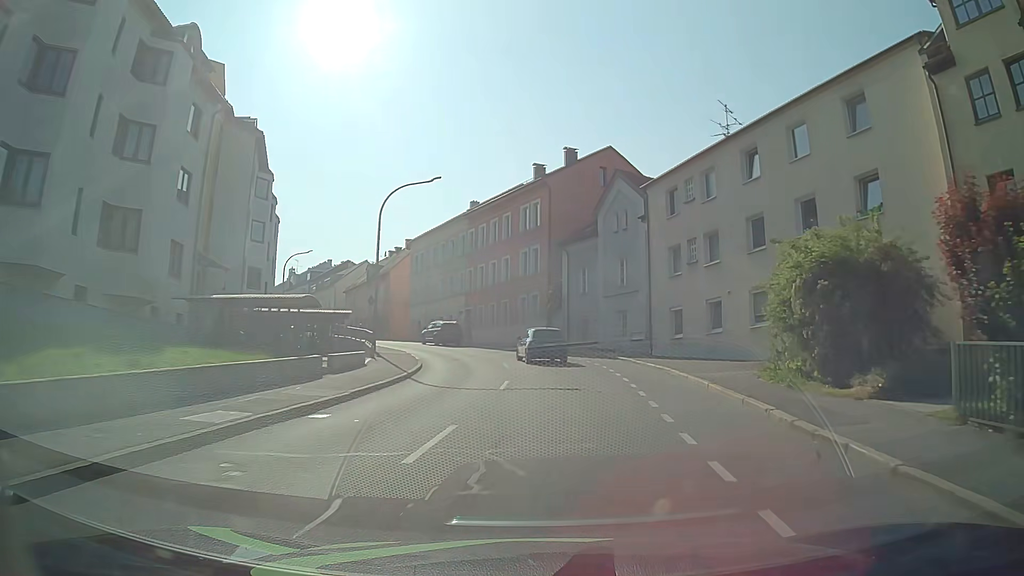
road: tertiary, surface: asphalt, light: Day
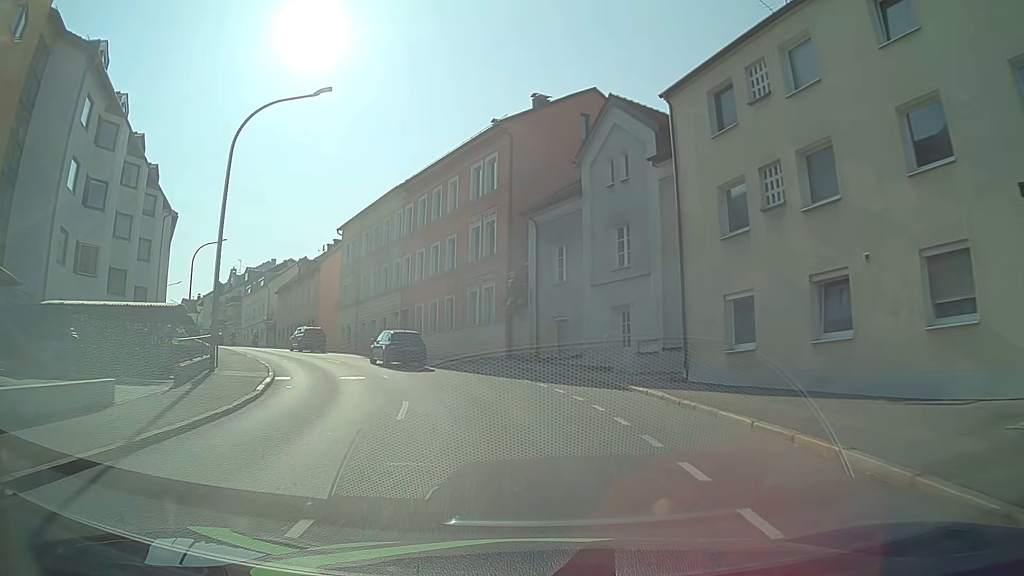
(+0.8, +14.0) m; +4°
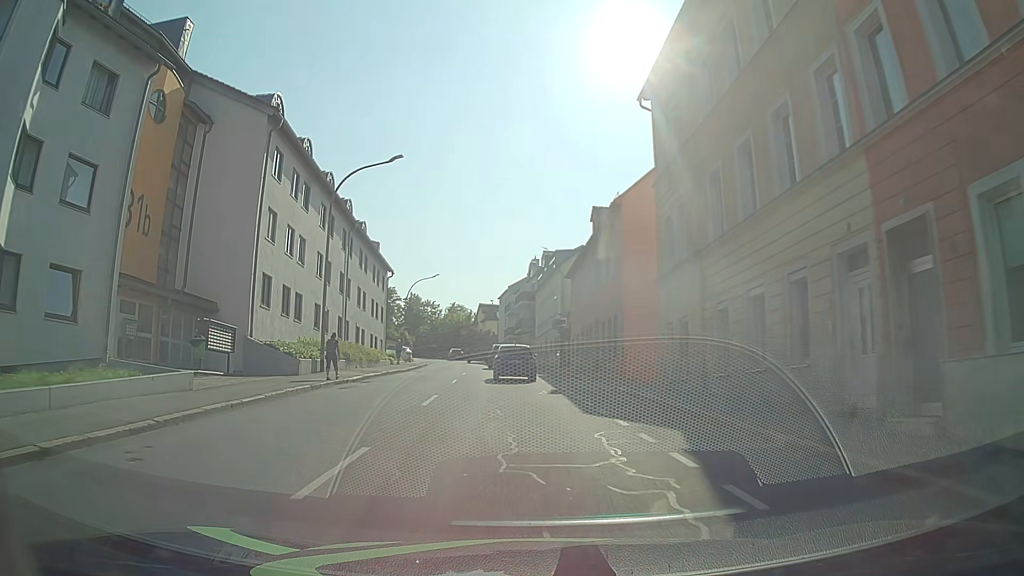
(-7.3, +32.4) m; -30°
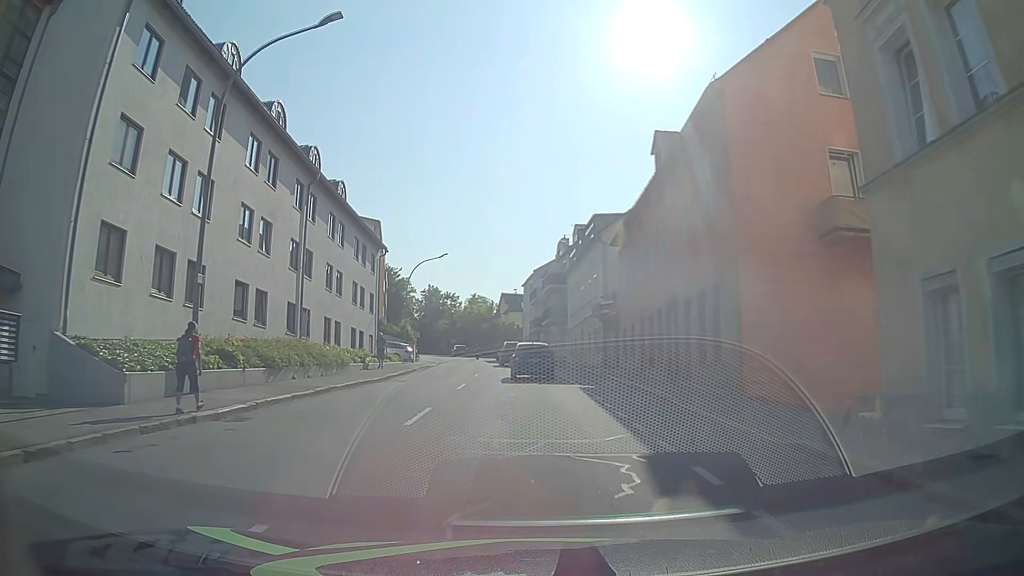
(-0.5, +13.0) m; -3°
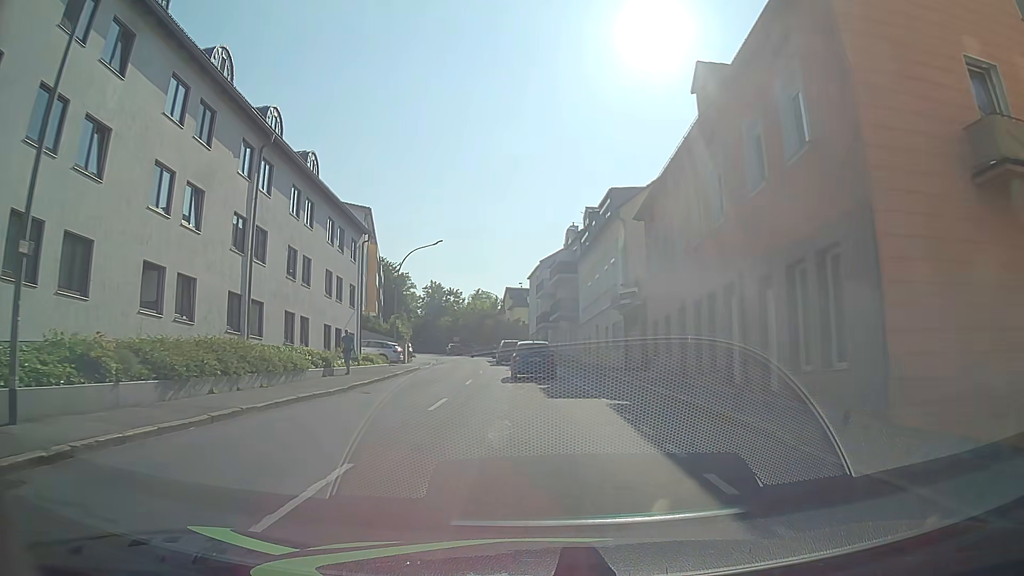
(0.0, +6.5) m; 0°
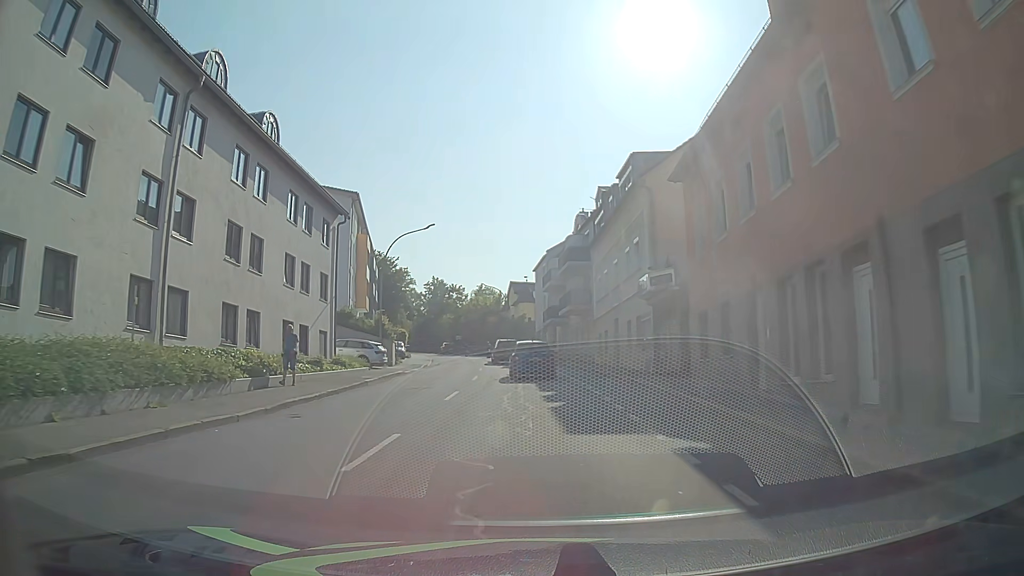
(-0.1, +6.5) m; -1°
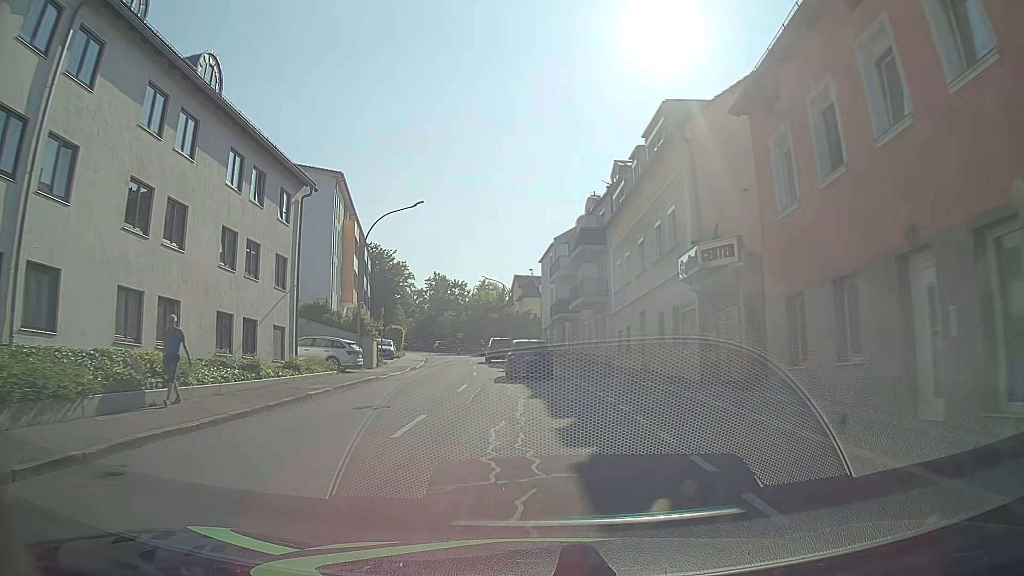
(0.0, +6.6) m; -1°
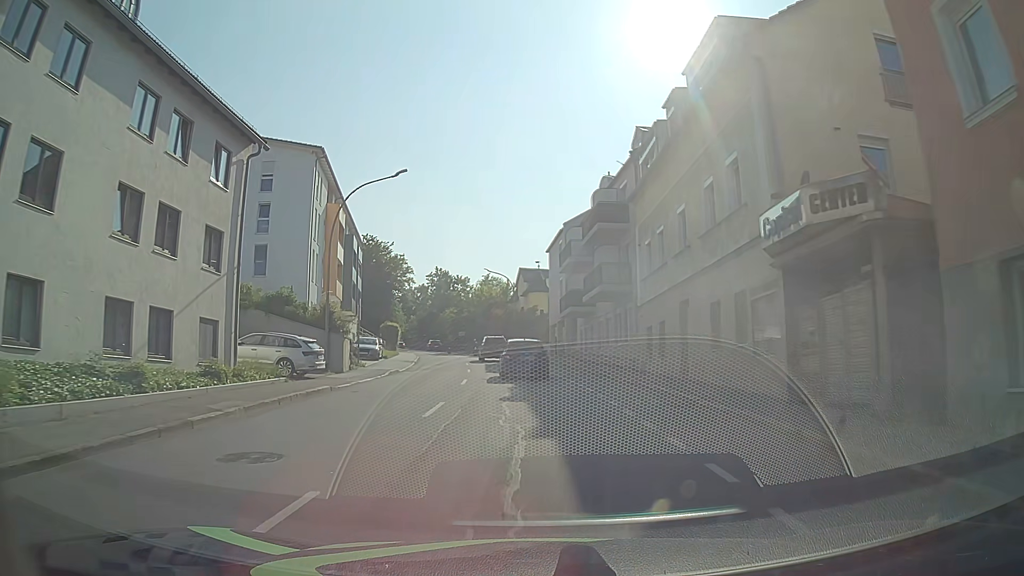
(+0.1, +6.6) m; +1°
(0, +10) (0, +20) (-1, +30) (-2, +40) (-3, +50) (-5, +60) (-7, +70) (-9, +79) (-11, +89) (-14, +99) m
